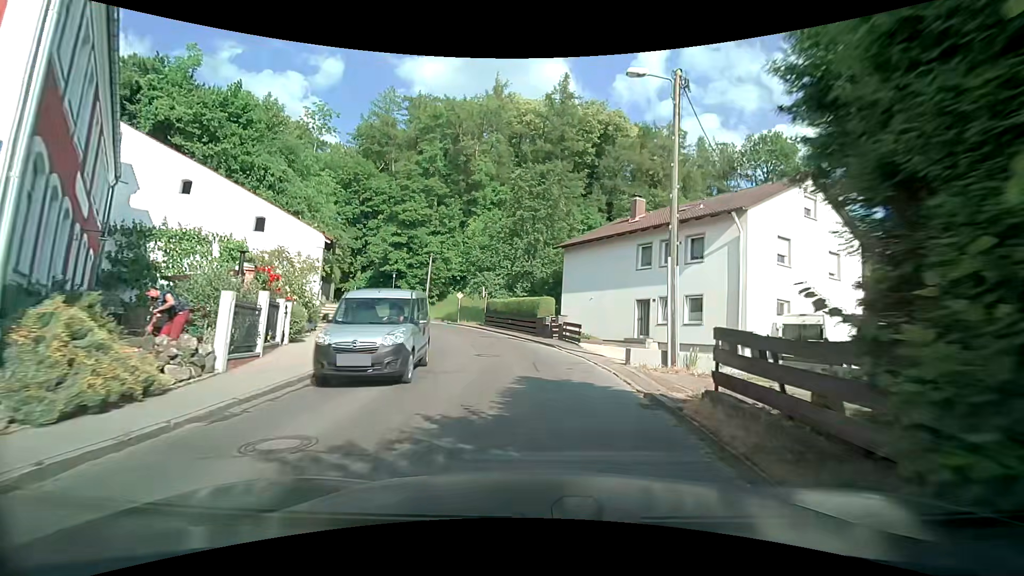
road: tertiary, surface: asphalt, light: Day
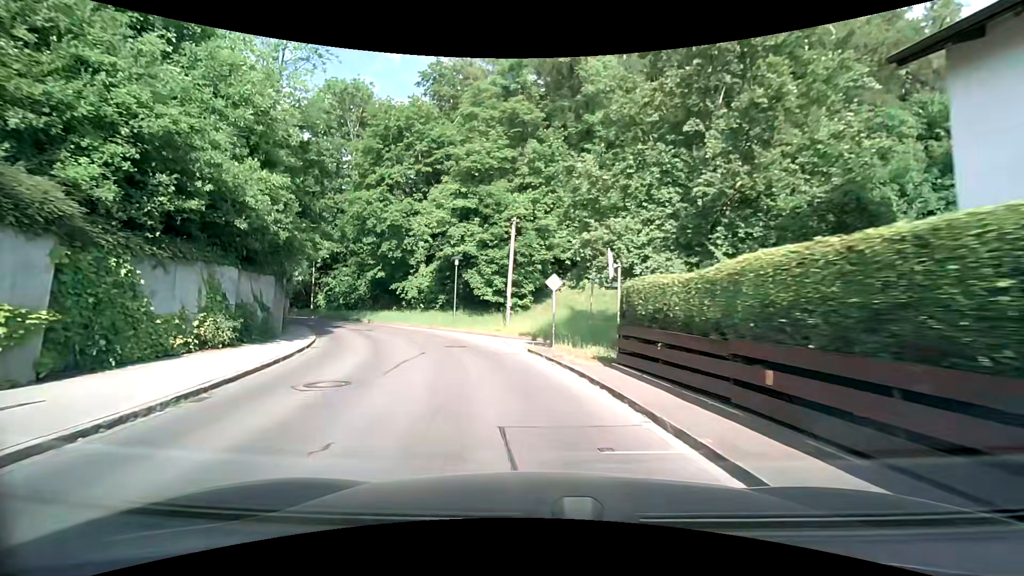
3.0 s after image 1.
(-1.5, +24.2) m; -13°
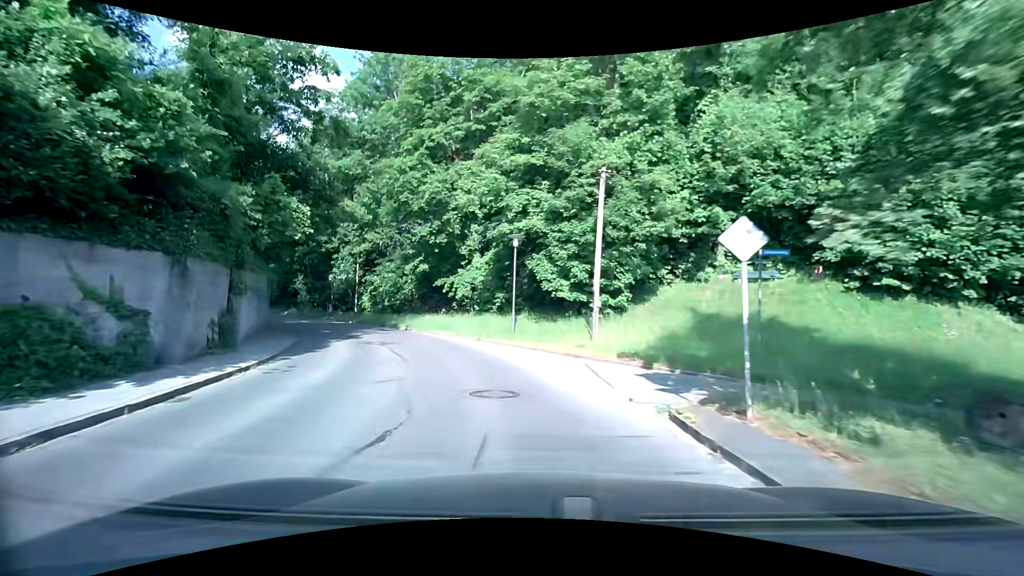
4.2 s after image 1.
(-0.9, +10.5) m; -9°
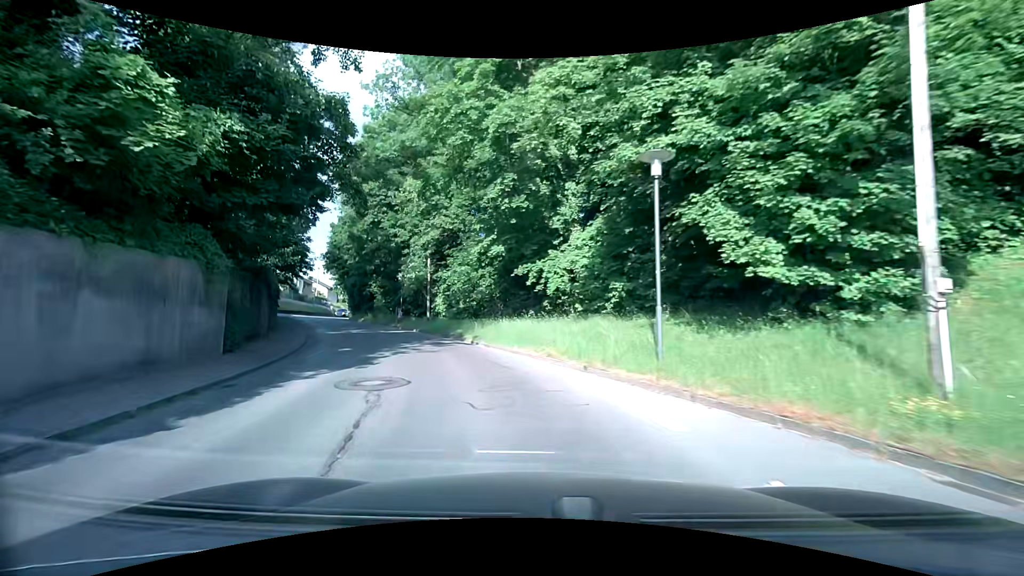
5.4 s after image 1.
(-0.9, +10.9) m; -10°
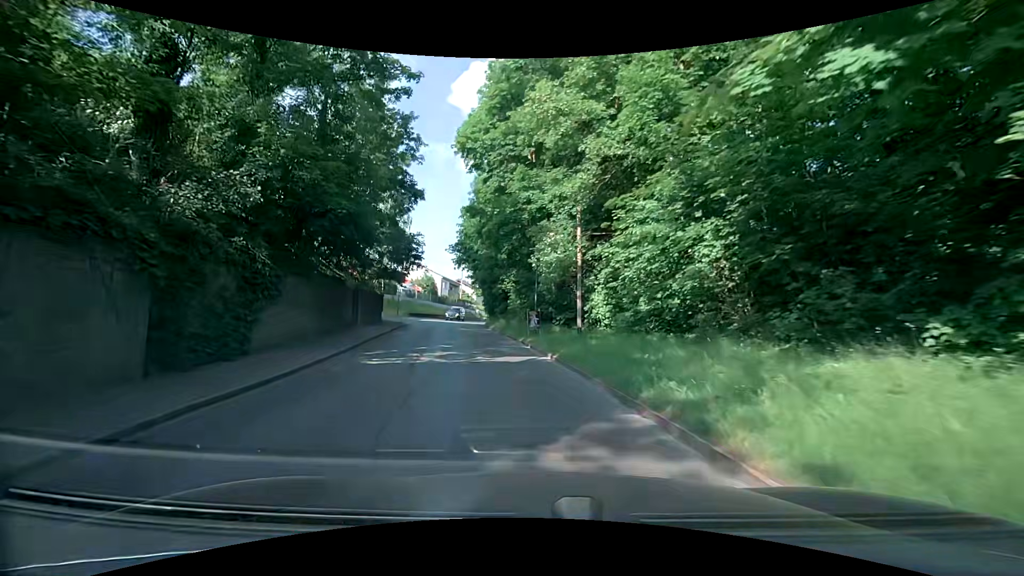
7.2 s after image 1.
(-2.9, +16.1) m; -18°
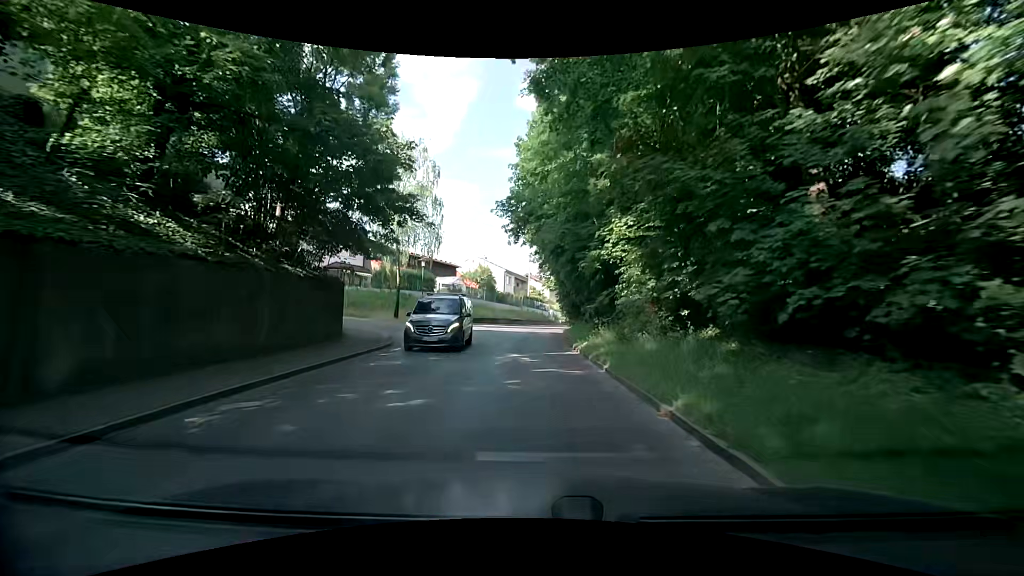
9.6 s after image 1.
(-2.3, +22.3) m; -8°
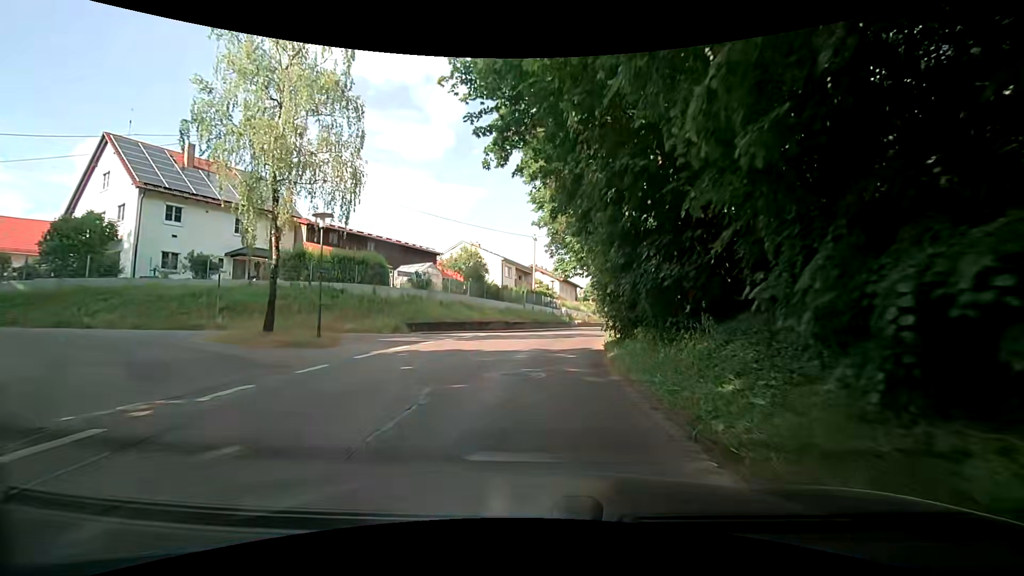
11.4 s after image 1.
(-0.4, +17.7) m; -2°
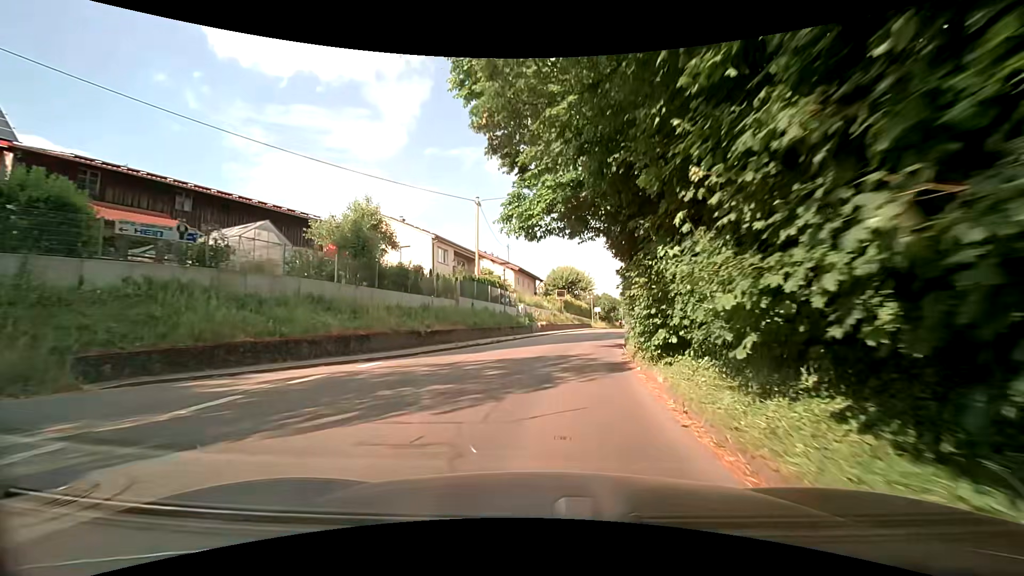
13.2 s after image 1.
(+0.7, +18.4) m; +5°
(0, +10) (+2, +20) (+3, +30) (+6, +39) (+8, +49) (+11, +59) (+14, +68) (+17, +78) (+20, +87) (+23, +97) m
